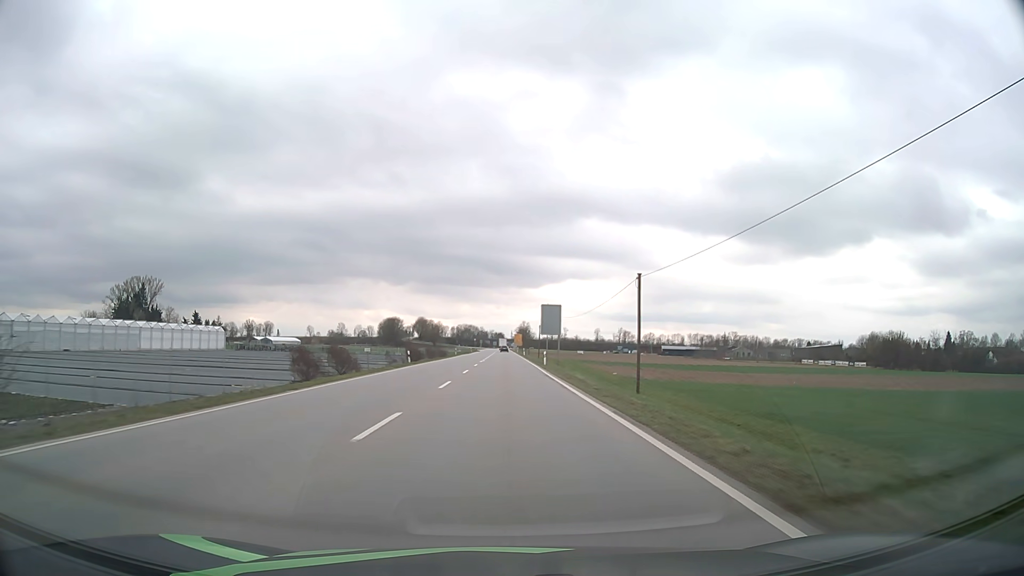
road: primary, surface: asphalt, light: Day
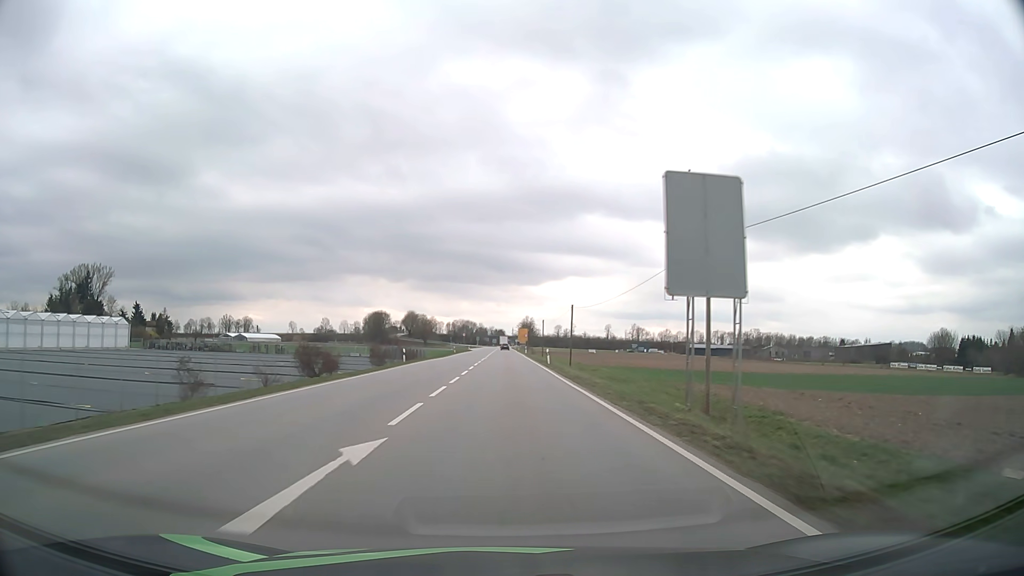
(-0.1, +52.3) m; 0°
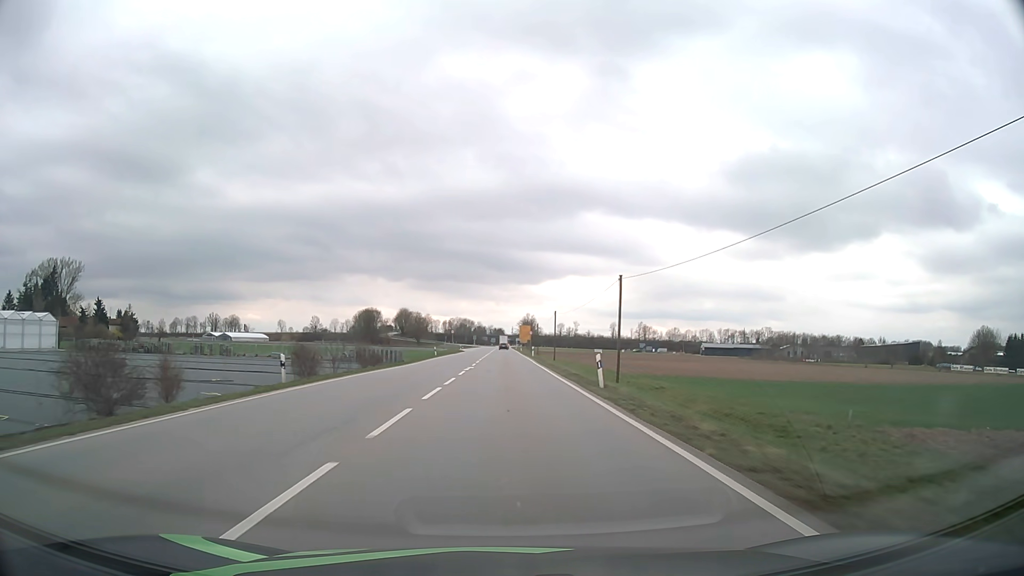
(0.0, +26.0) m; 0°
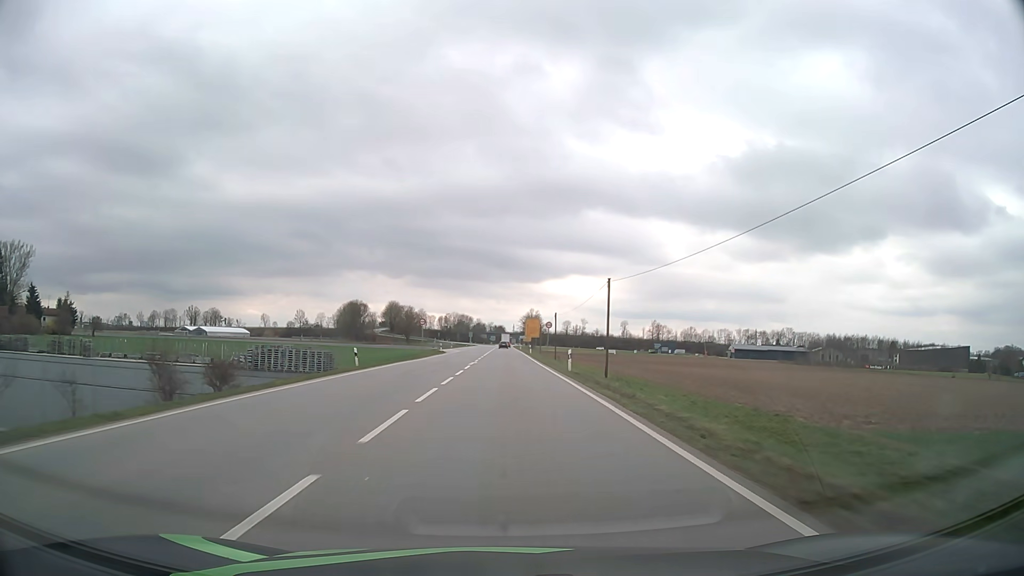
(-0.1, +38.6) m; 0°
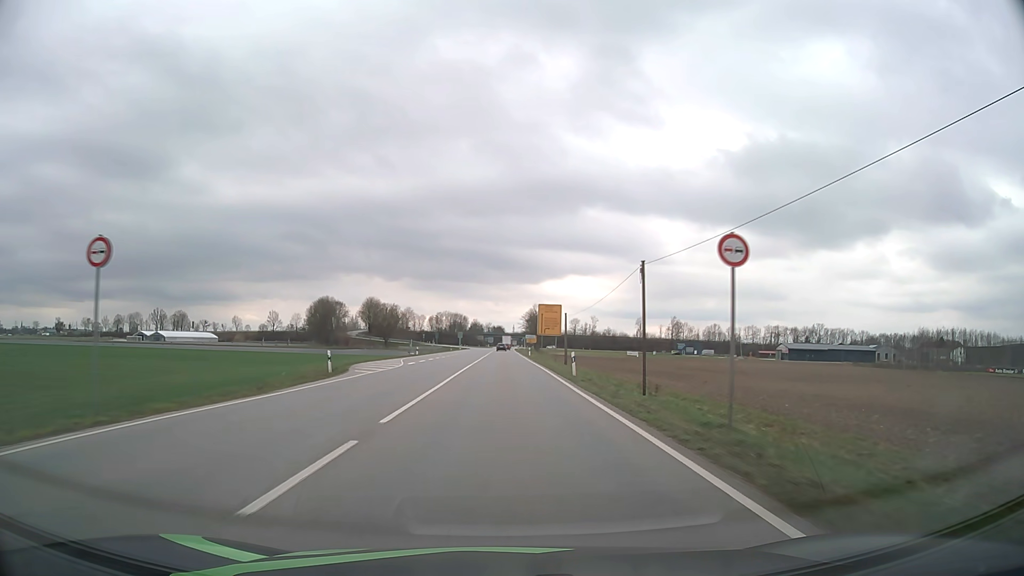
(+0.1, +51.3) m; 0°
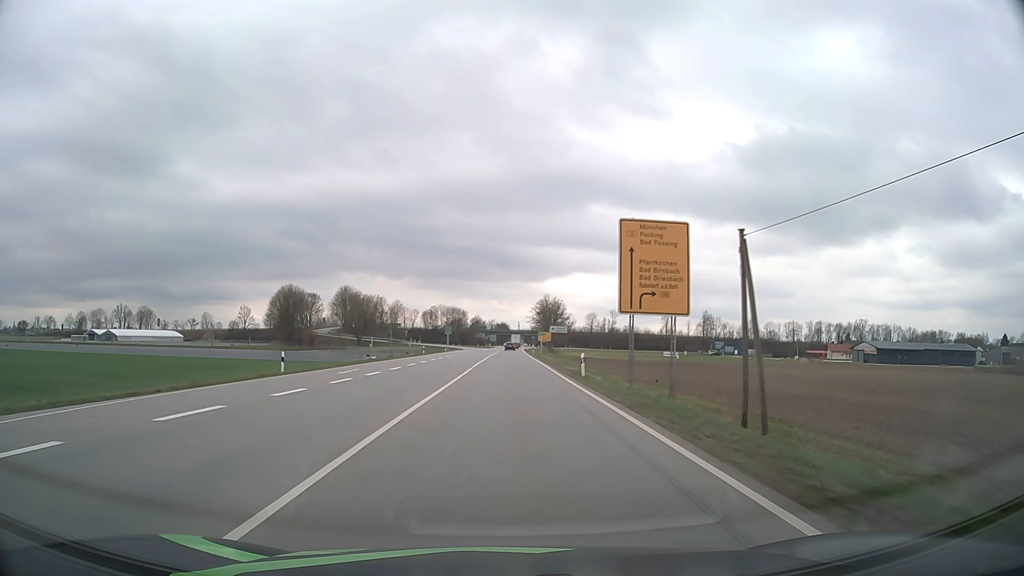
(-0.2, +51.5) m; 0°
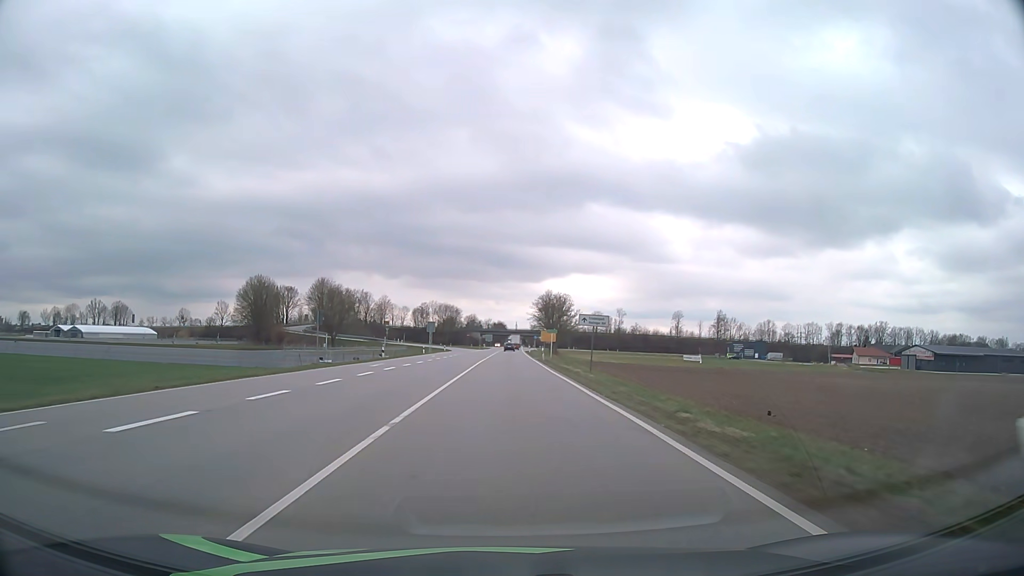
(0.0, +25.9) m; 0°
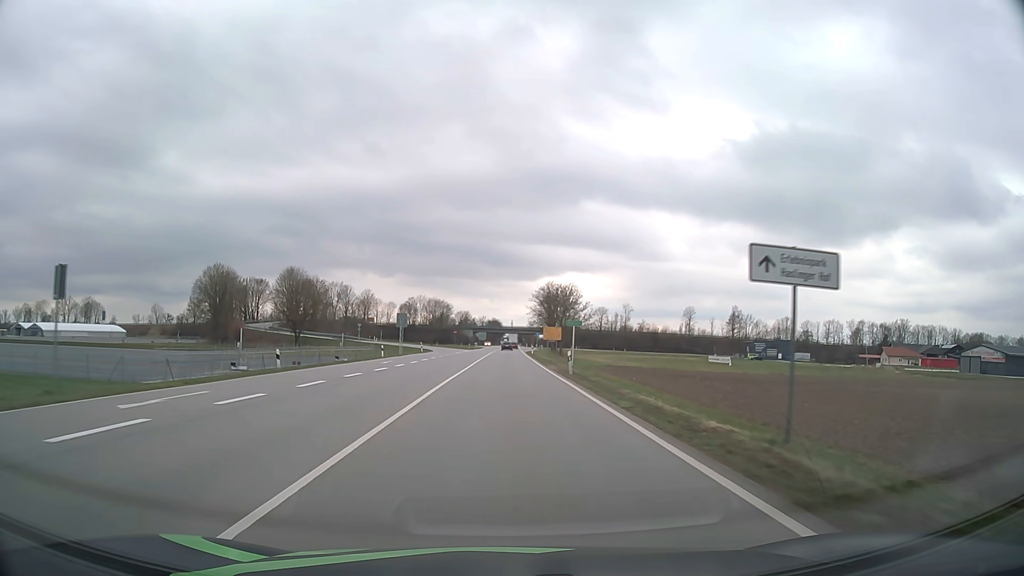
(+0.1, +25.8) m; 0°
(0, +10) (0, +20) (0, +30) (0, +40) (0, +50) (0, +60) (0, +70) (0, +80) (0, +90) (0, +100) m
